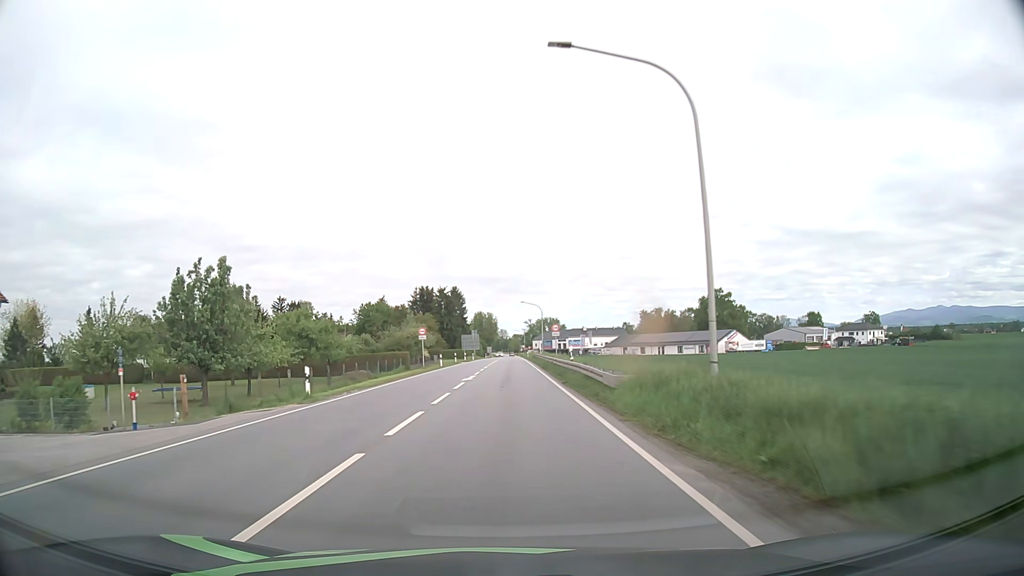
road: primary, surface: asphalt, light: Day
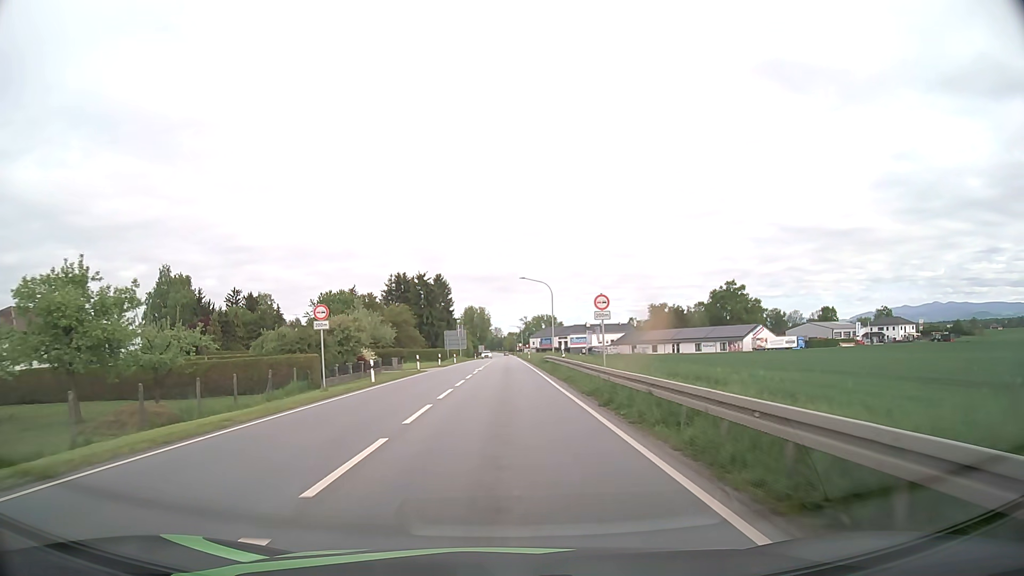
(+0.1, +28.8) m; 0°
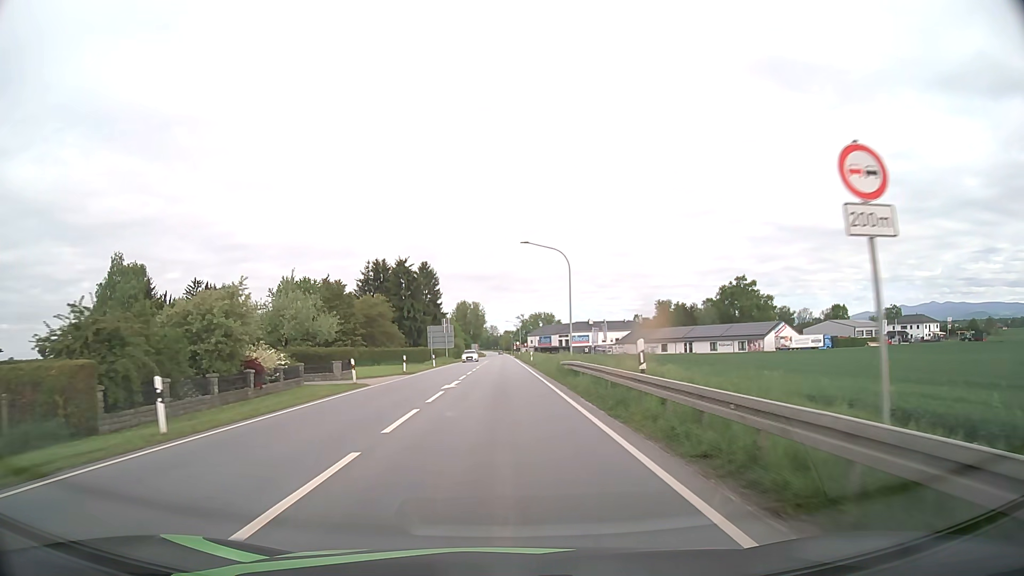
(0.0, +19.5) m; 0°
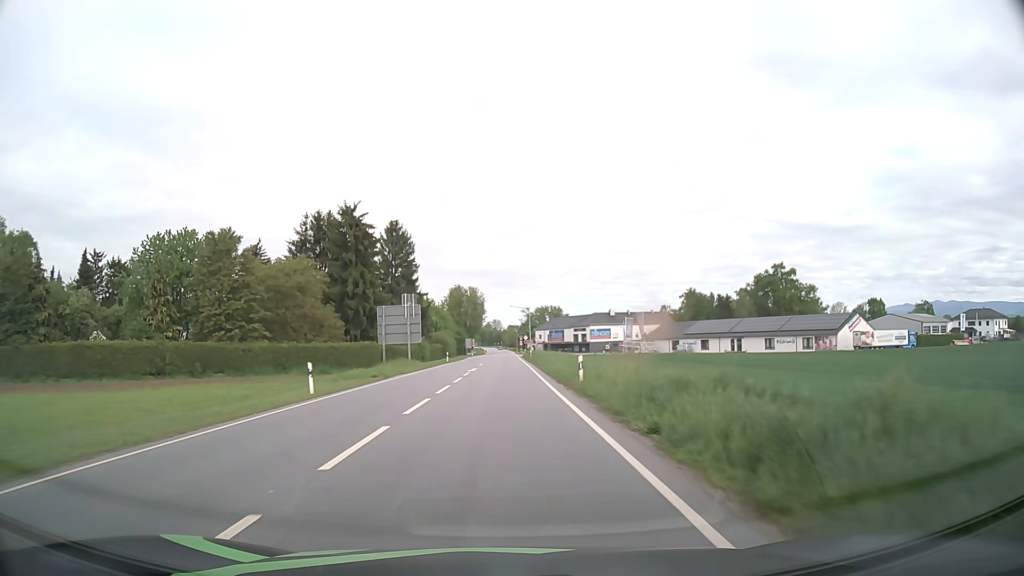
(-0.1, +39.6) m; 0°
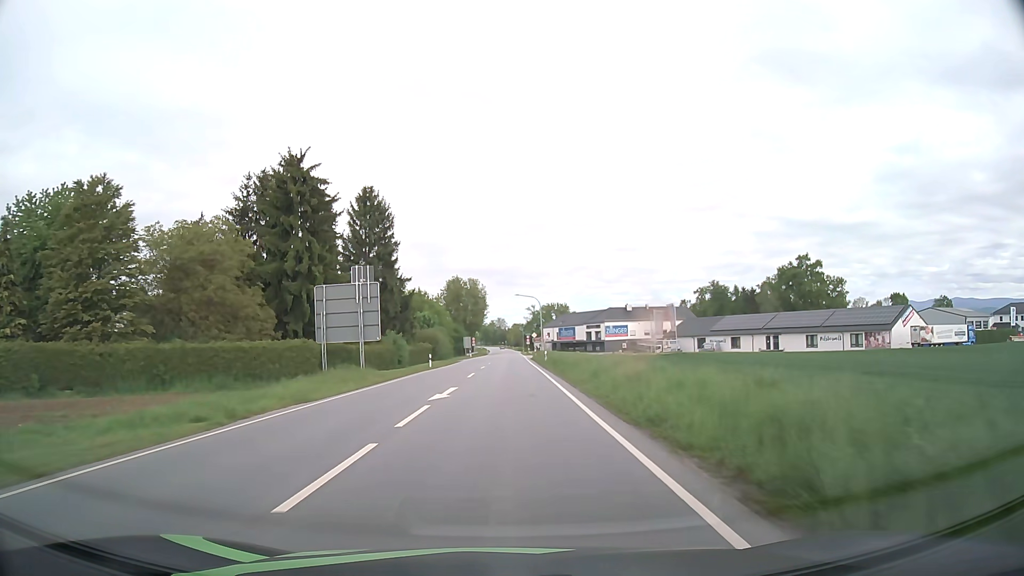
(-0.1, +20.1) m; 0°
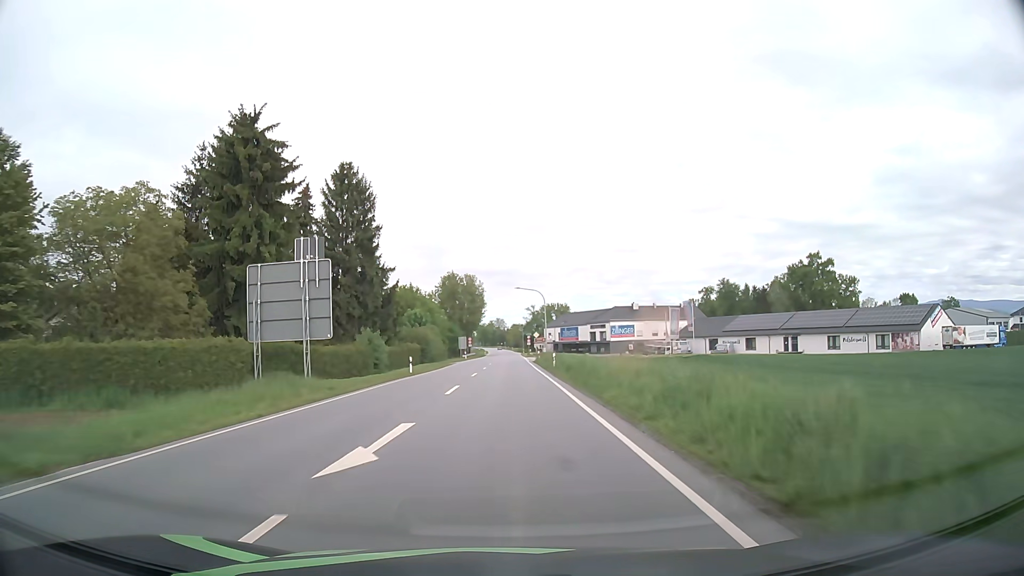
(0.0, +10.1) m; 0°
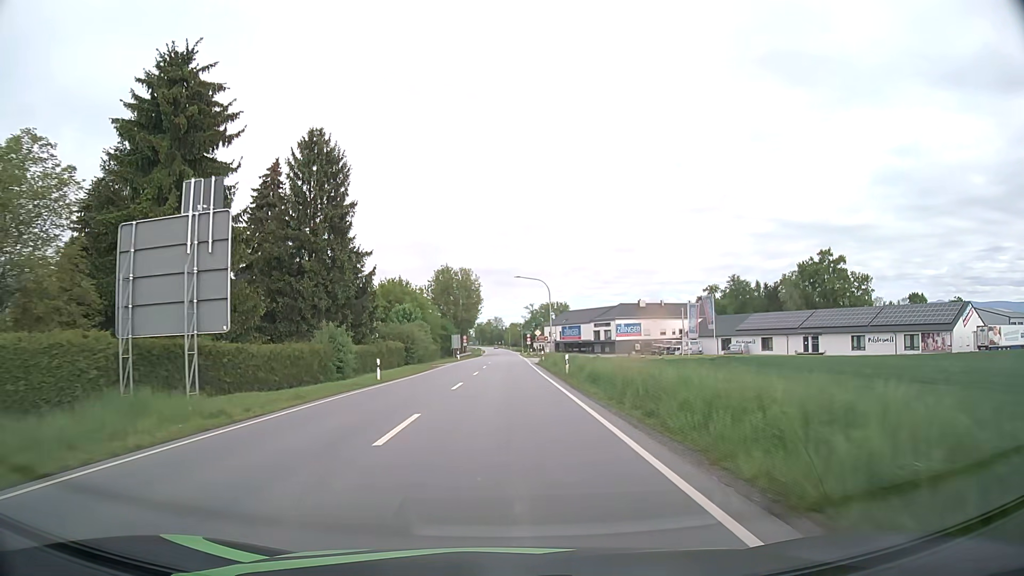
(0.0, +10.1) m; 0°
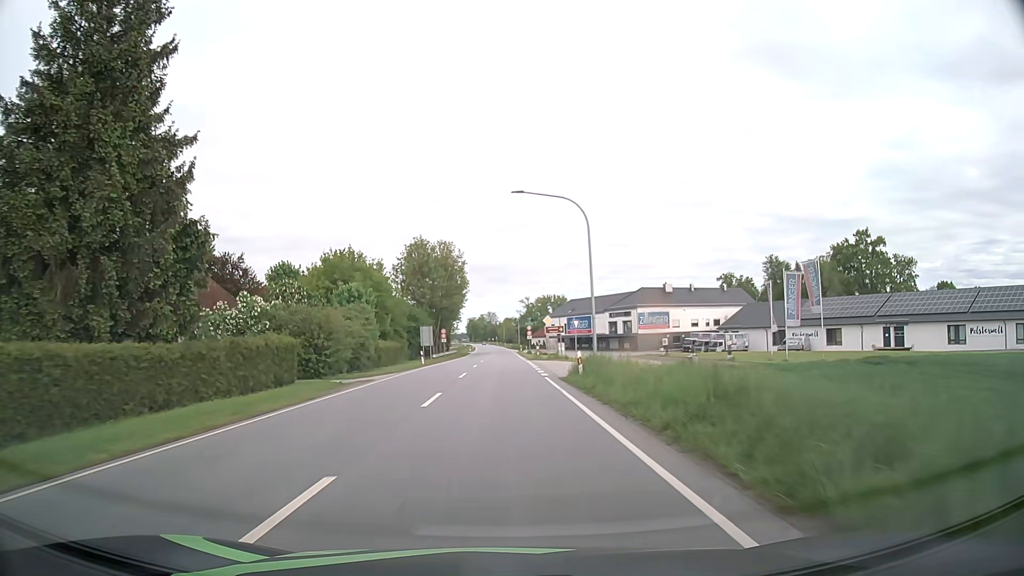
(+0.2, +30.5) m; +1°
(0, +10) (0, +20) (0, +30) (0, +40) (0, +50) (0, +60) (0, +70) (0, +80) (-1, +90) (-1, +100) m
